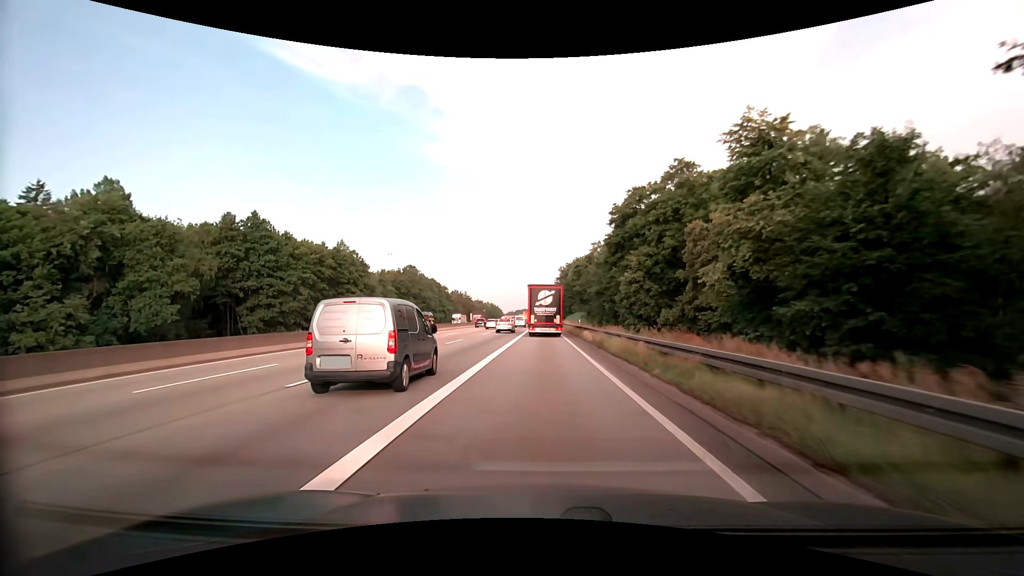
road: motorway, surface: asphalt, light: Day
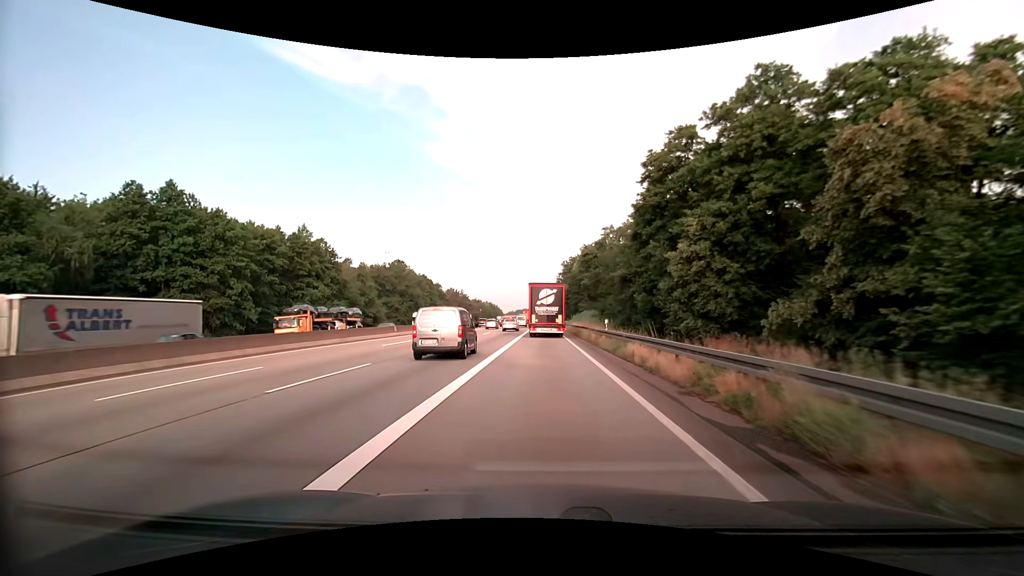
(0.0, +18.6) m; 0°
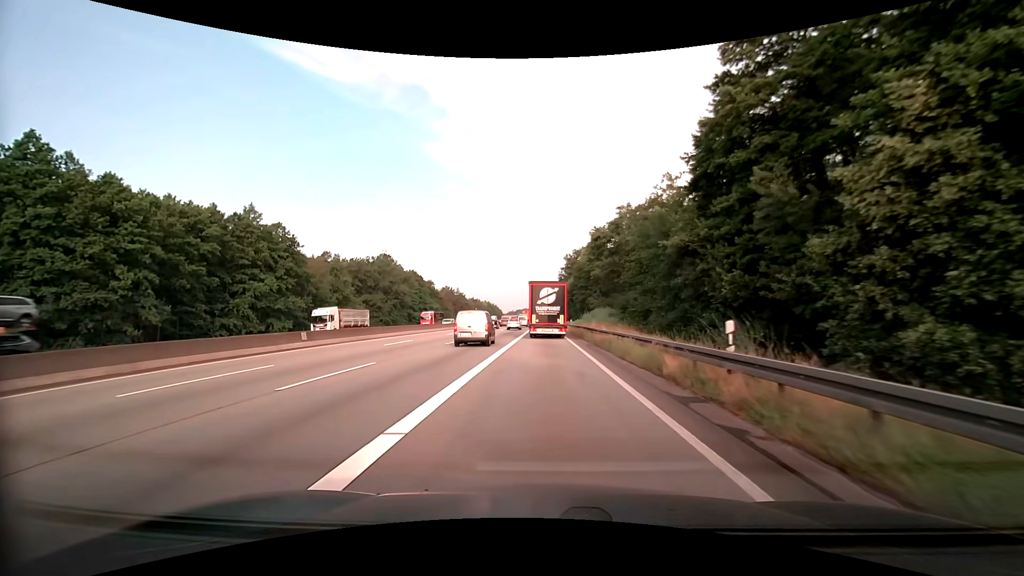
(-0.1, +17.5) m; 0°
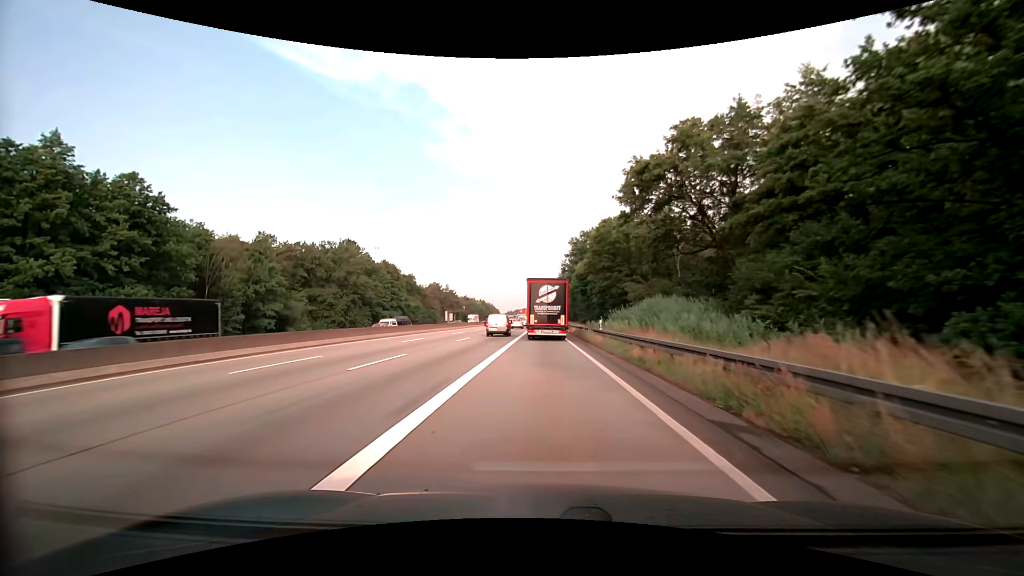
(0.0, +31.9) m; 0°
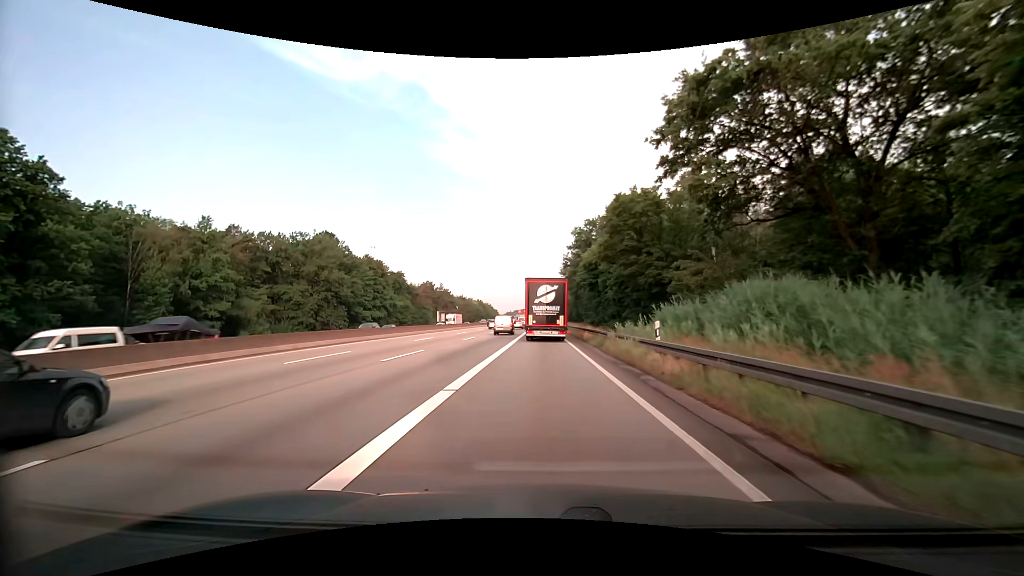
(0.0, +14.6) m; 0°
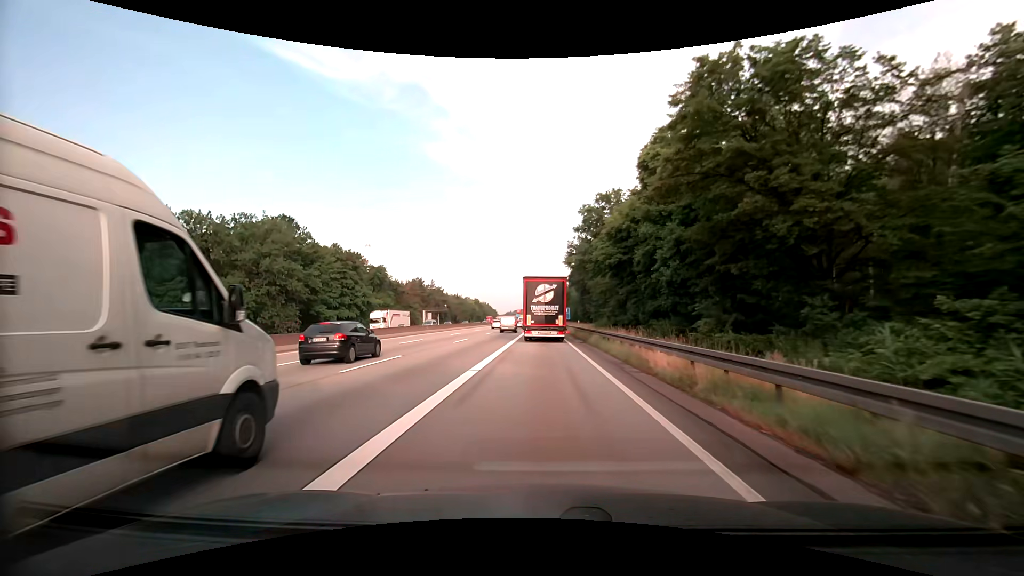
(-0.1, +21.4) m; 0°
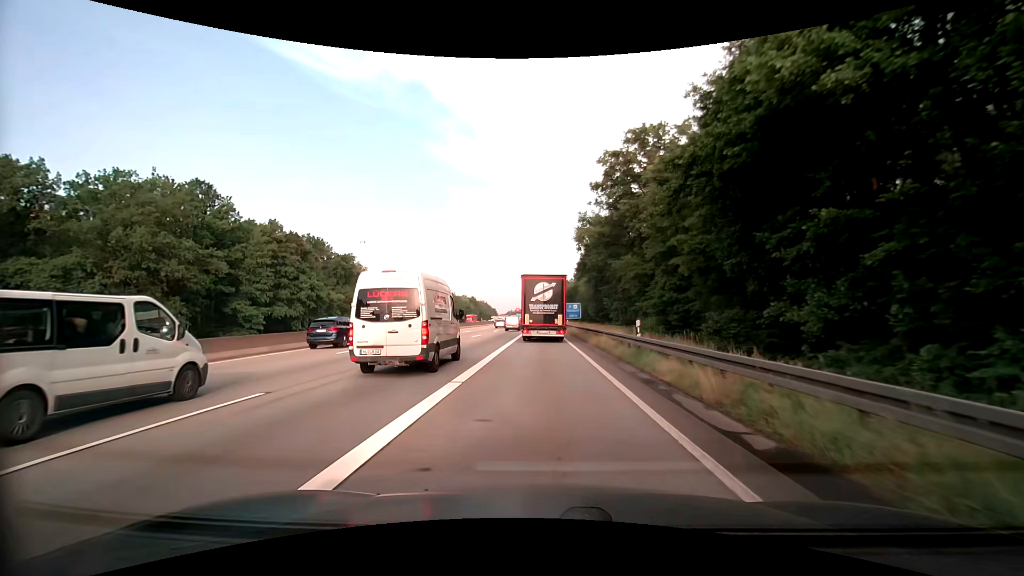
(-0.1, +27.9) m; -1°
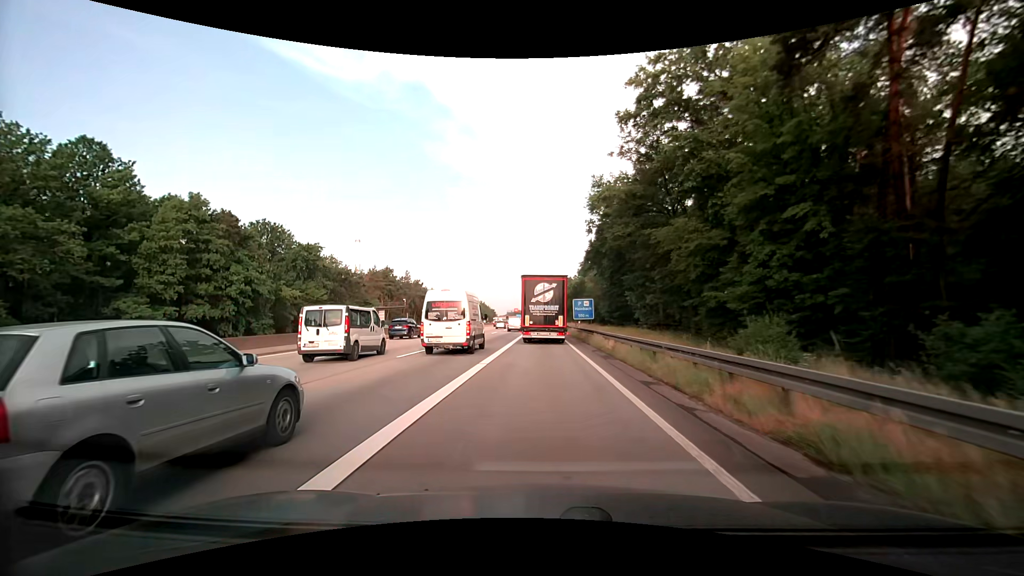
(+0.1, +20.4) m; 0°
(0, +10) (0, +20) (0, +30) (0, +40) (0, +50) (0, +60) (0, +70) (0, +80) (0, +90) (0, +100) m
